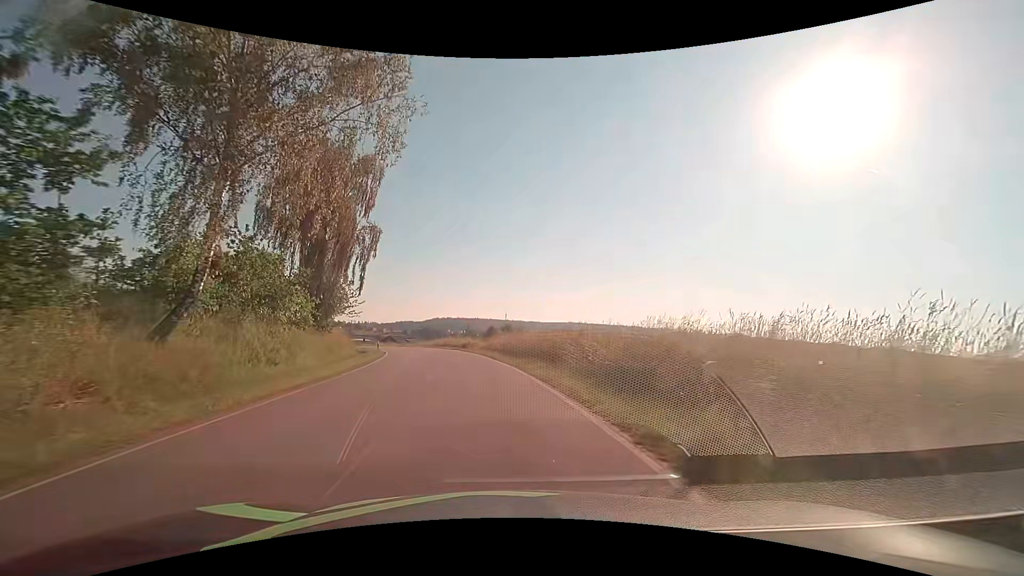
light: Day
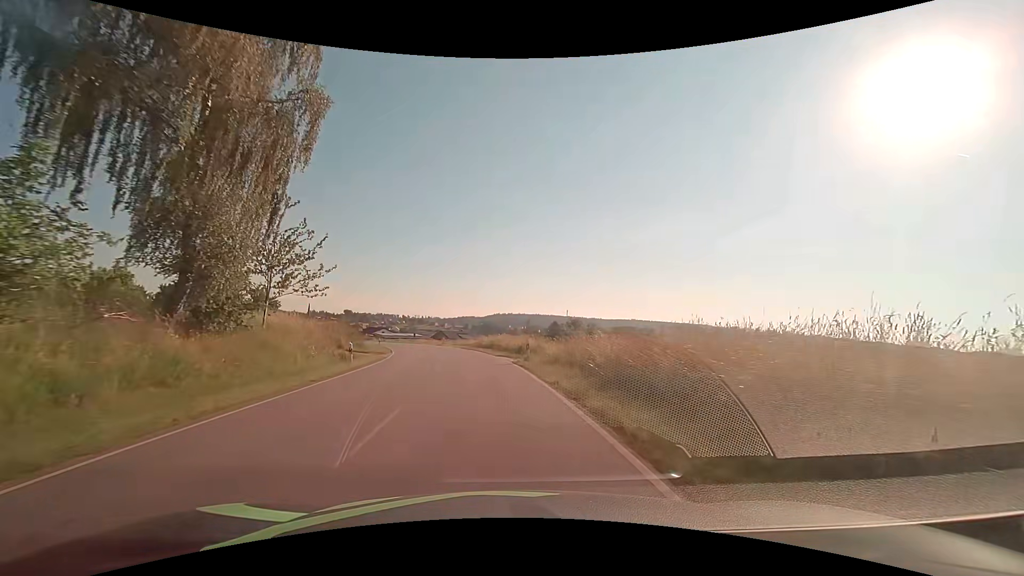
(-1.3, +21.9) m; -7°
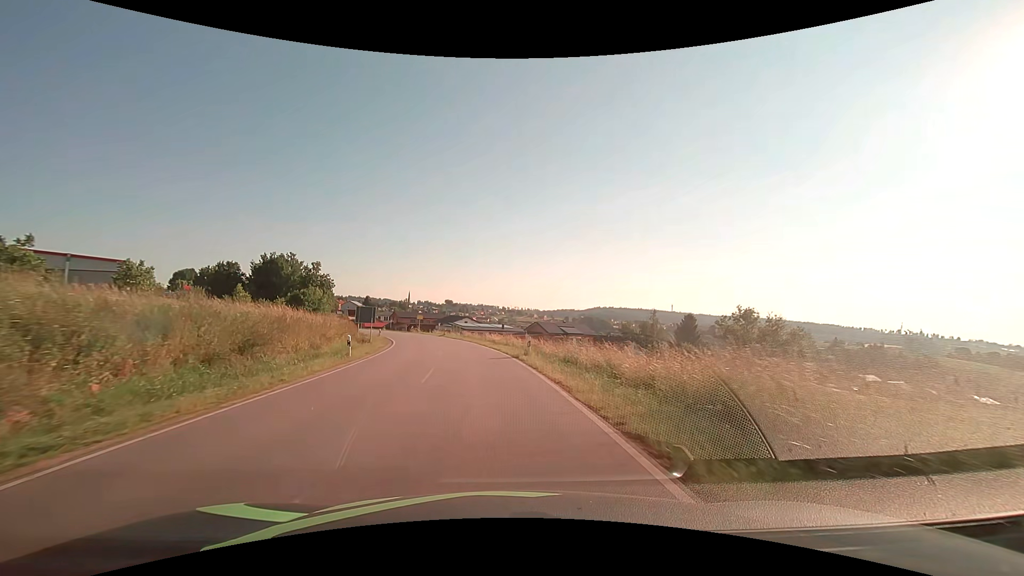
(-4.3, +40.7) m; -11°
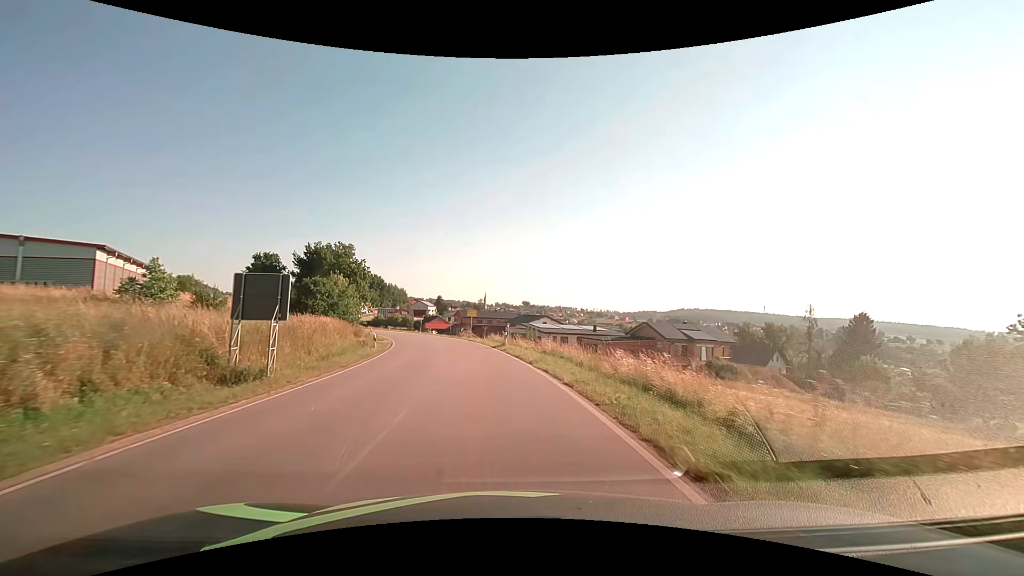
(-2.5, +31.7) m; -9°
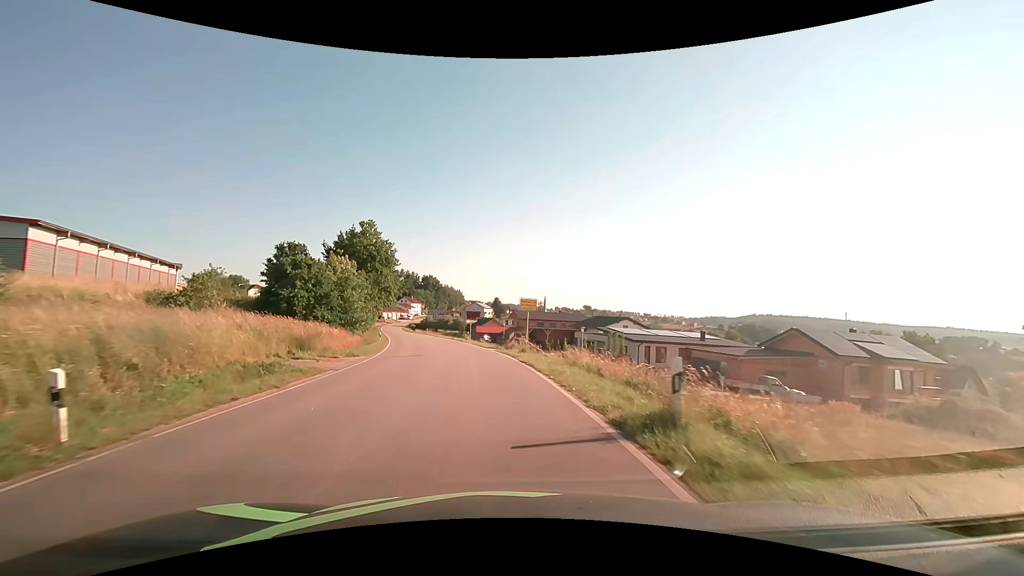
(-1.4, +24.2) m; -7°
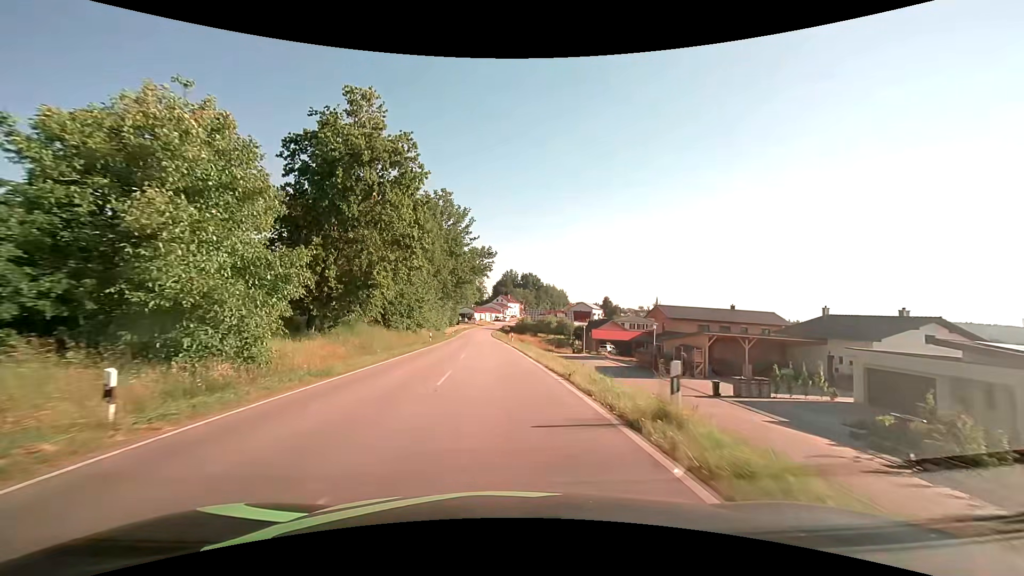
(-4.3, +39.6) m; -12°
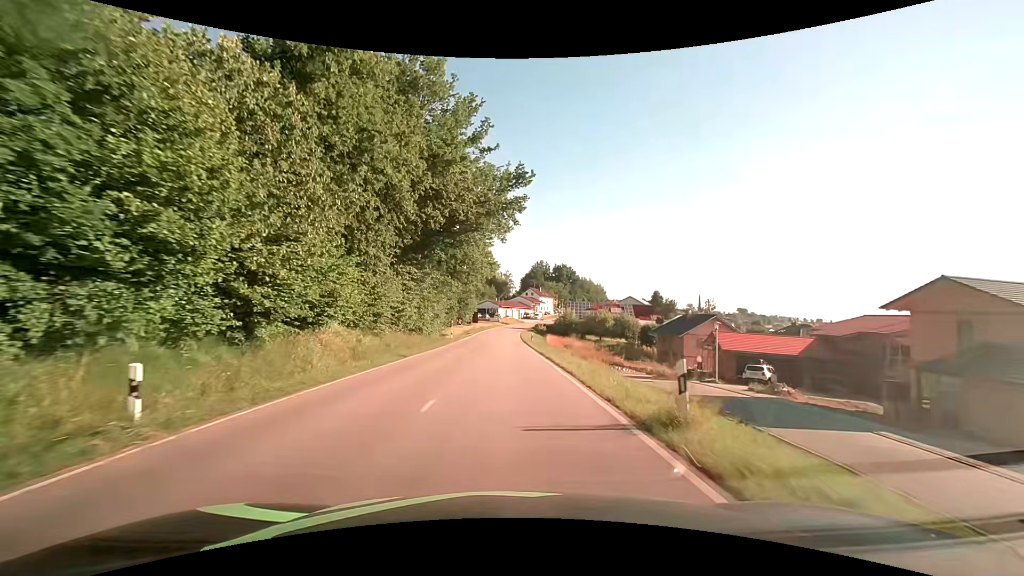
(-1.5, +39.8) m; -3°
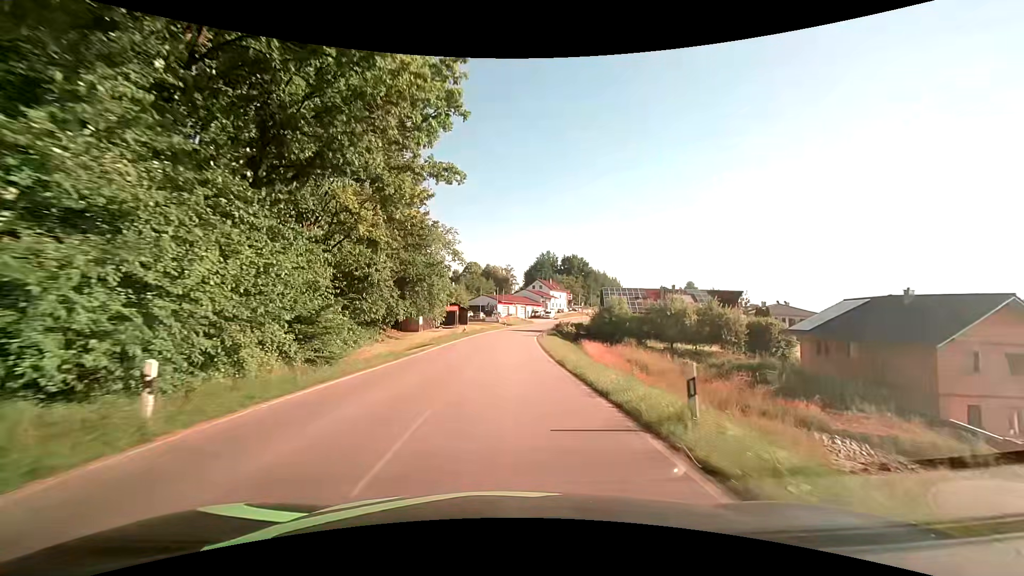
(0.0, +39.8) m; 0°
(0, +10) (0, +20) (0, +30) (0, +40) (+1, +50) (+2, +60) (+2, +70) (+4, +80) (+6, +90) (+8, +99) m
